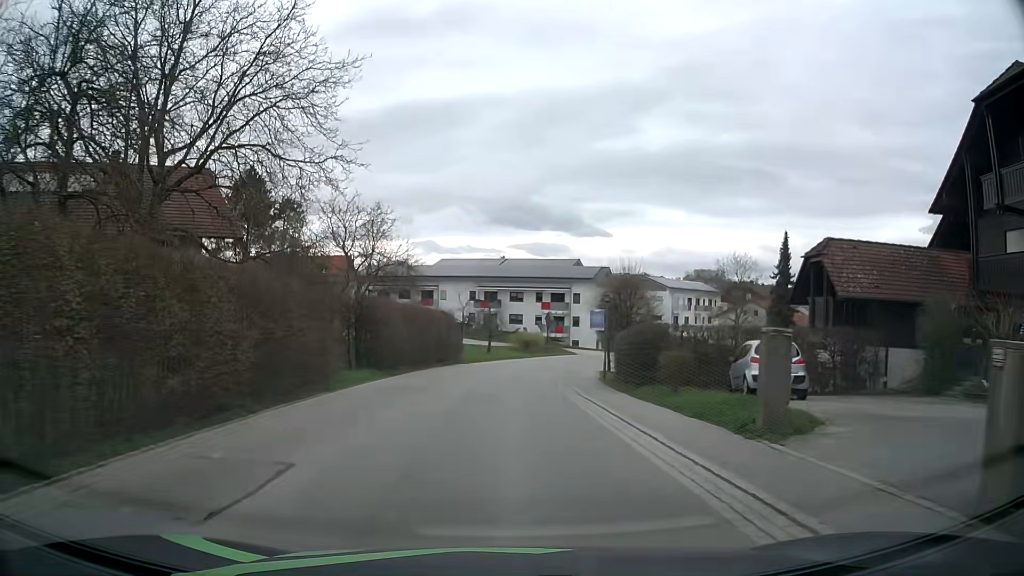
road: secondary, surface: asphalt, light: Day
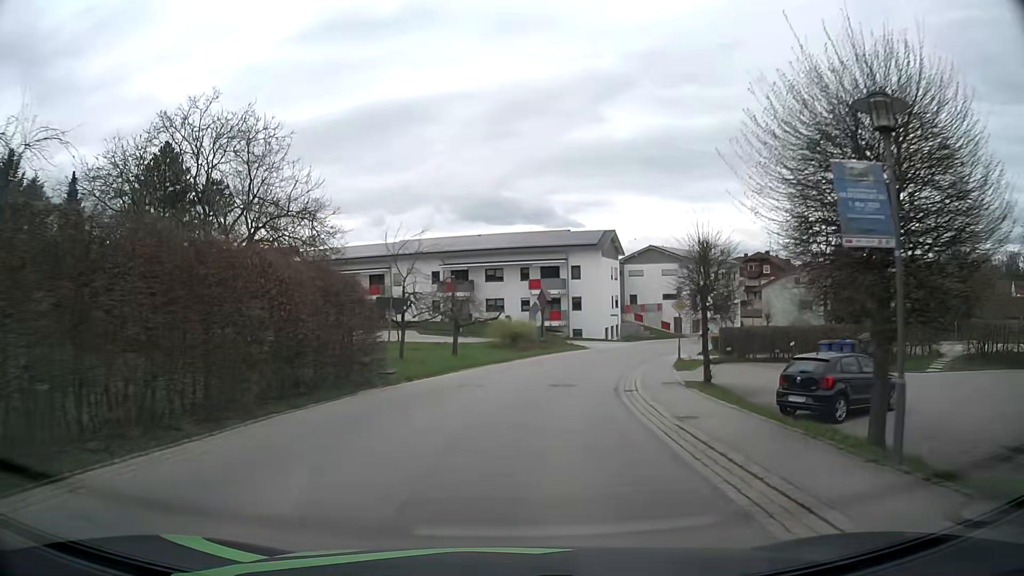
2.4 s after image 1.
(0.0, +23.0) m; +1°
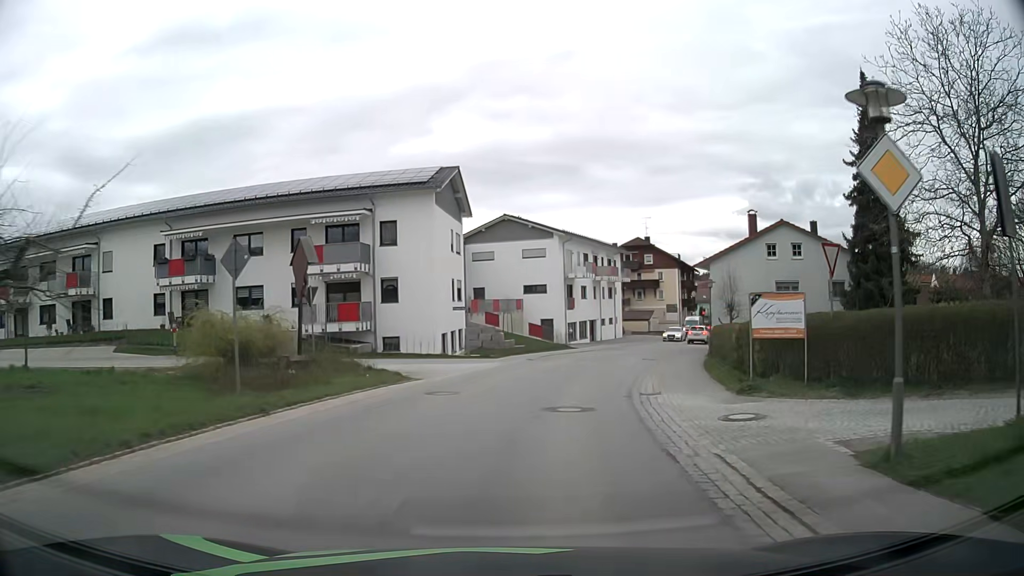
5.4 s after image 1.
(+3.2, +29.1) m; +14°
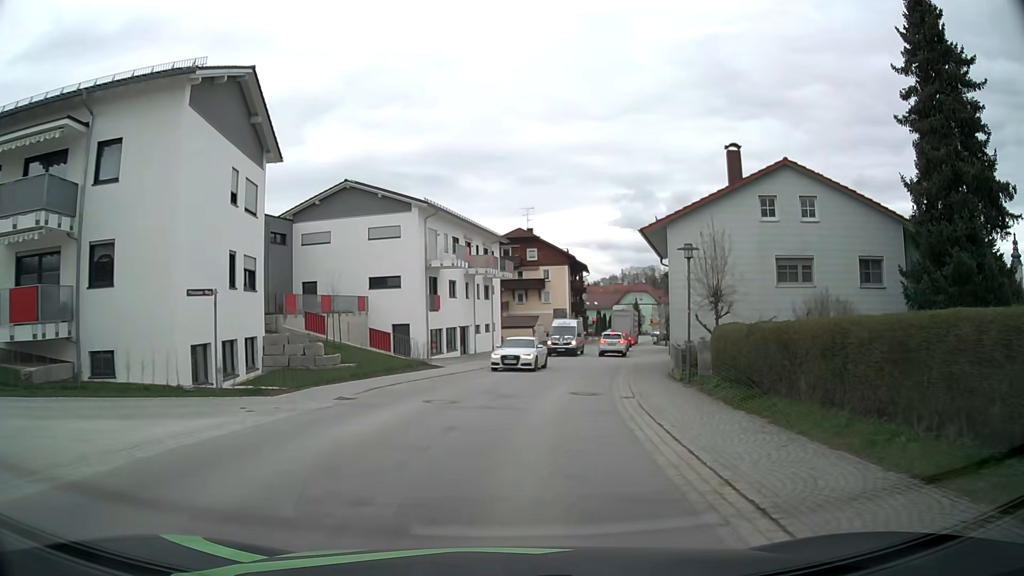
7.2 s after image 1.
(+1.6, +16.9) m; +11°
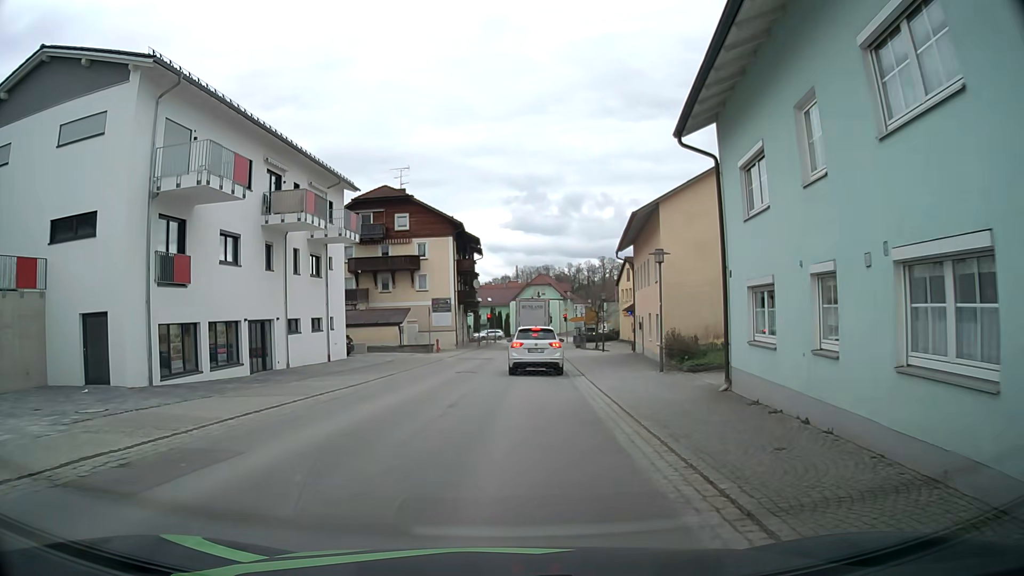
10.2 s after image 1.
(+2.3, +23.3) m; +9°
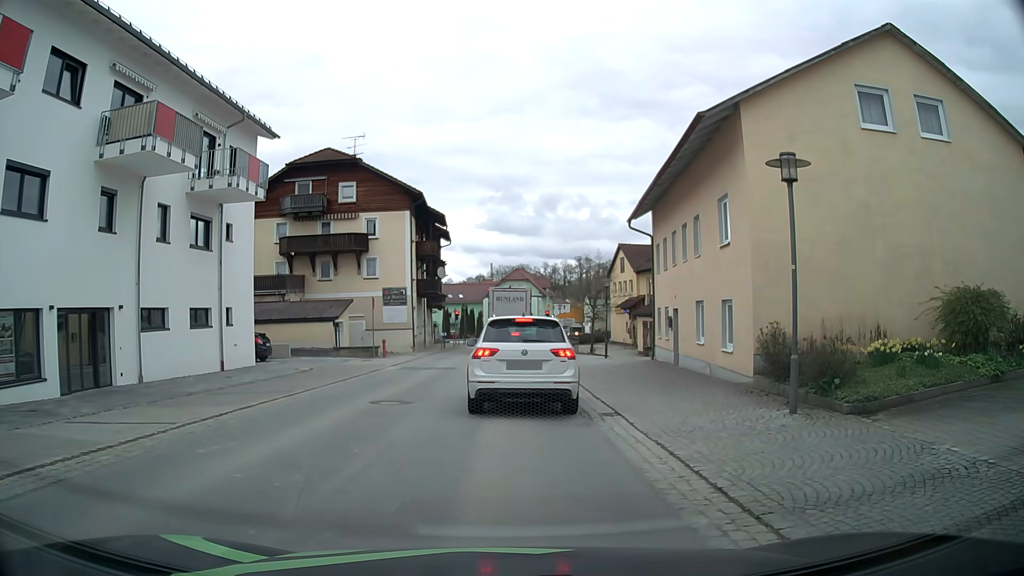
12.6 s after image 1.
(+0.2, +11.2) m; +4°
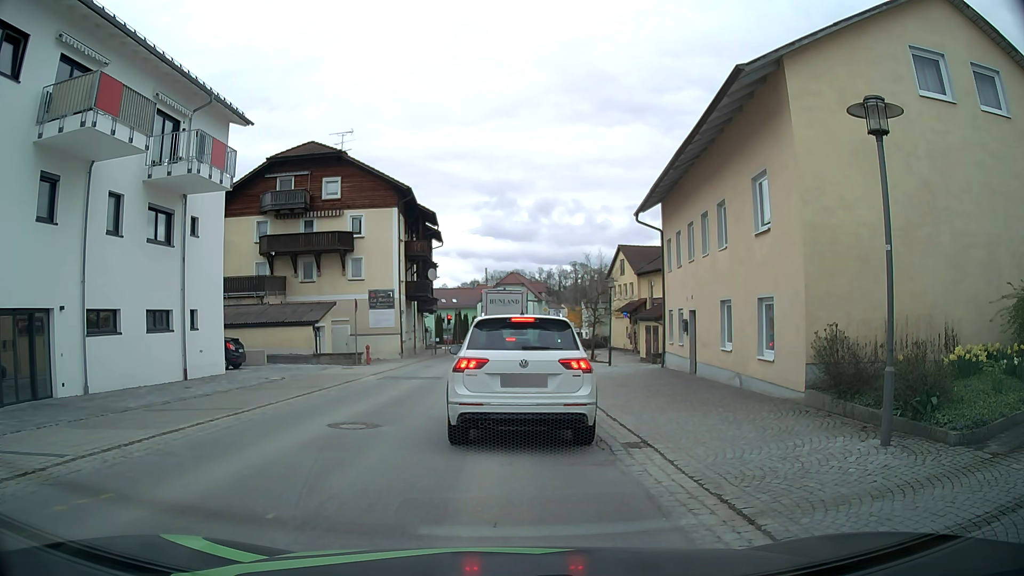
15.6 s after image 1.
(0.0, +2.7) m; +2°
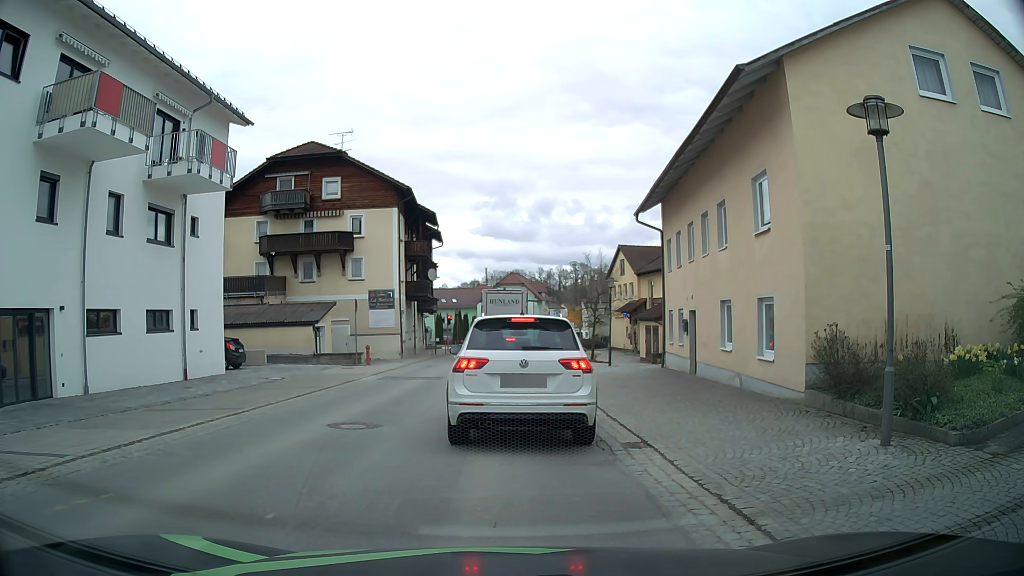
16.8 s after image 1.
(0.0, 0.0) m; 0°
